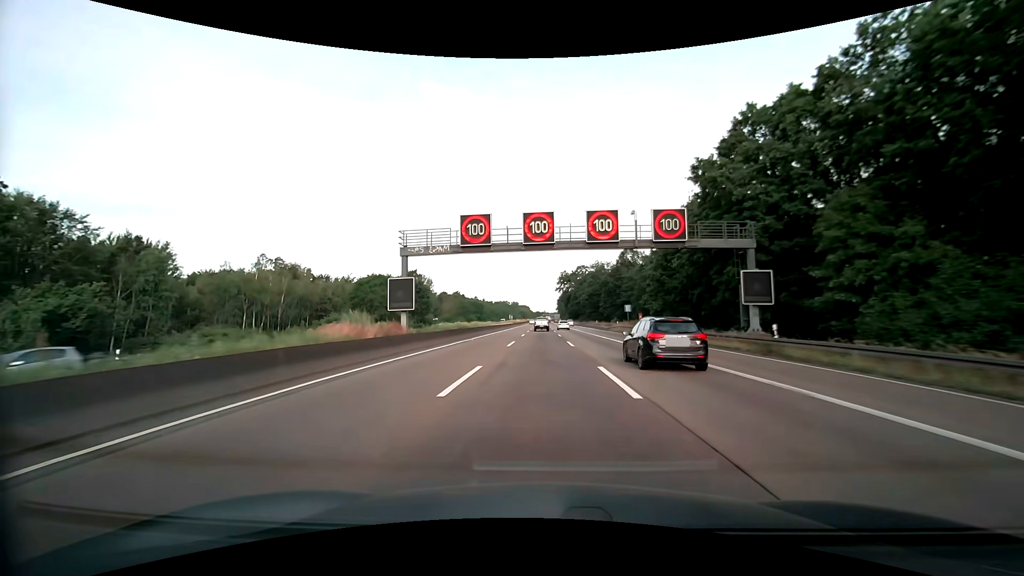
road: motorway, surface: asphalt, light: Day
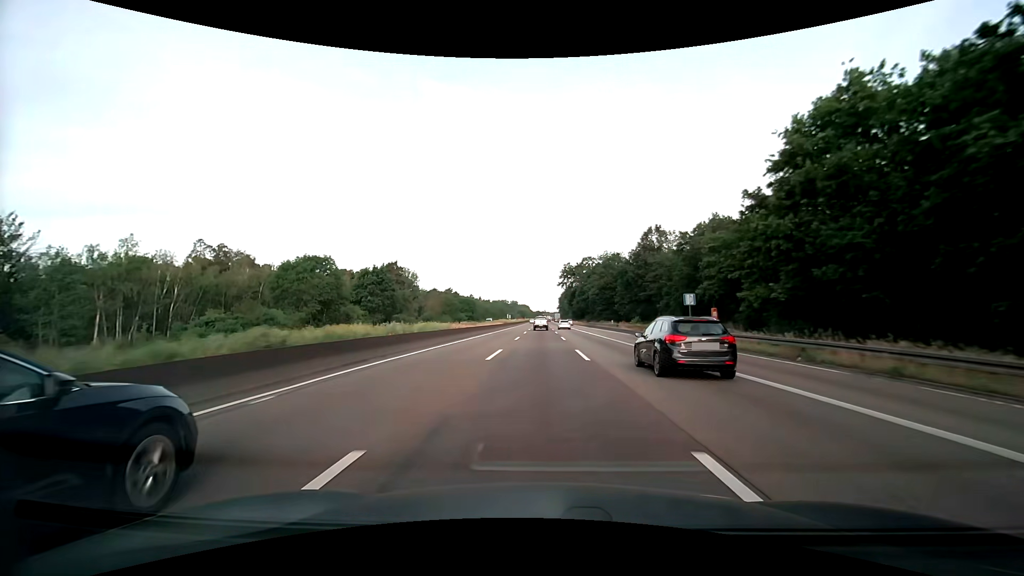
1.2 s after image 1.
(0.0, +27.7) m; 0°
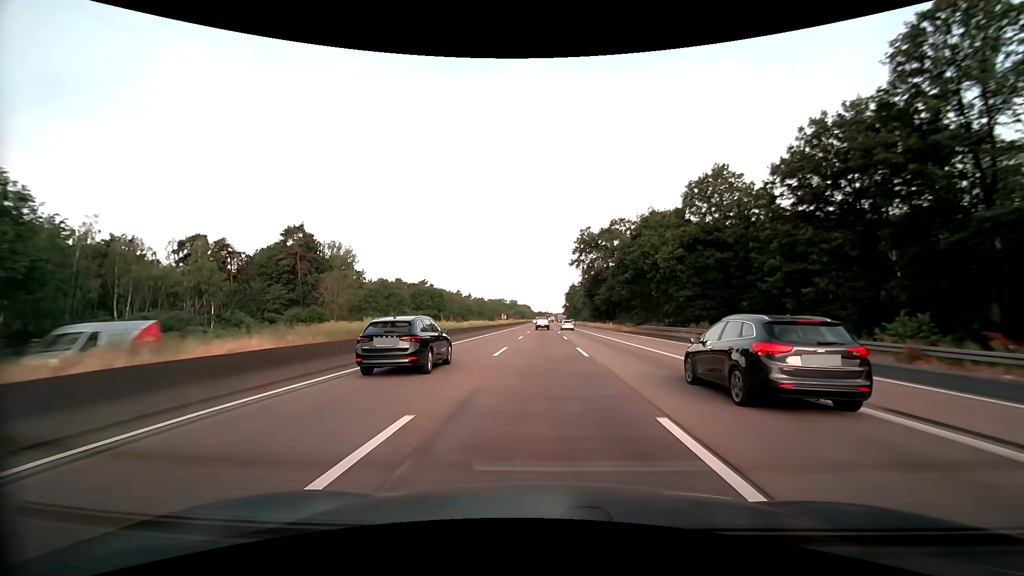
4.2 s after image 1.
(-0.1, +70.2) m; 0°
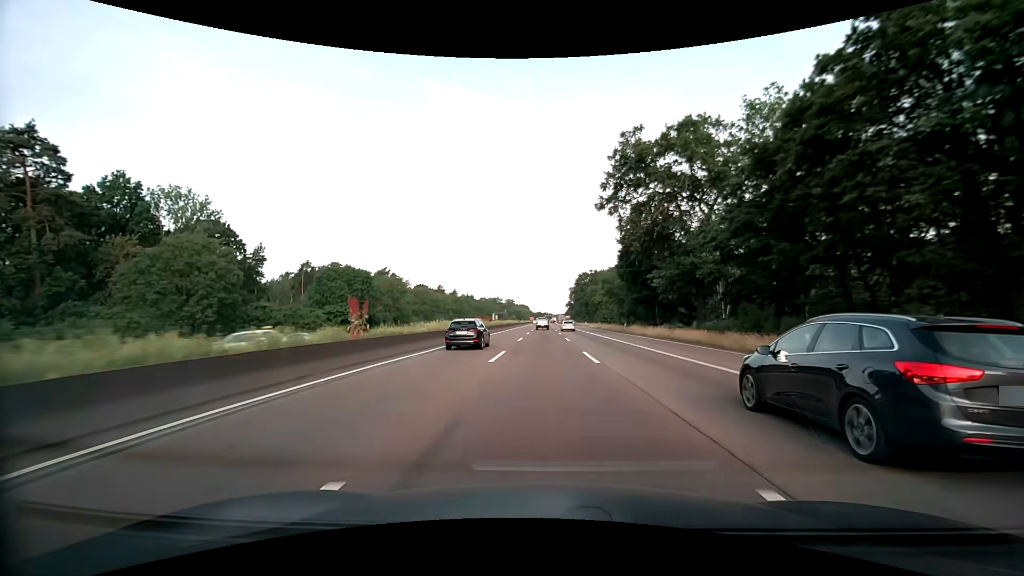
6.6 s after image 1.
(-0.1, +56.8) m; 0°
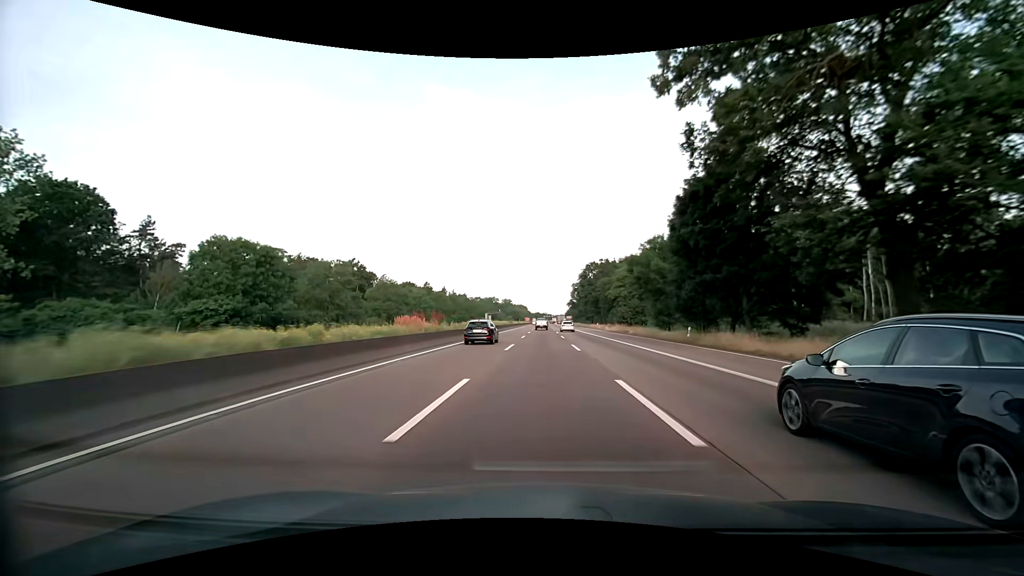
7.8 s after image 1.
(0.0, +28.6) m; 0°
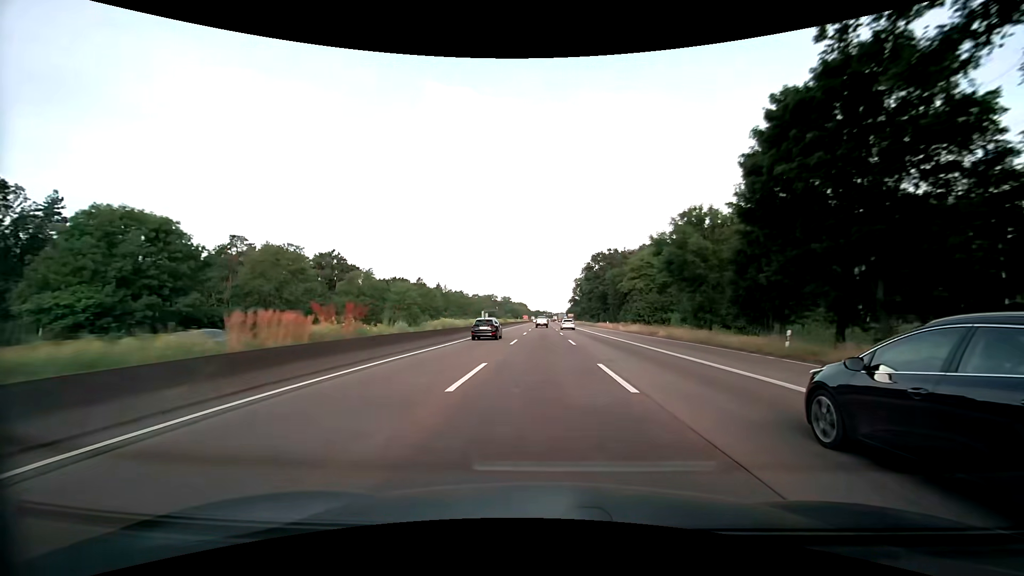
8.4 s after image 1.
(0.0, +14.3) m; 0°
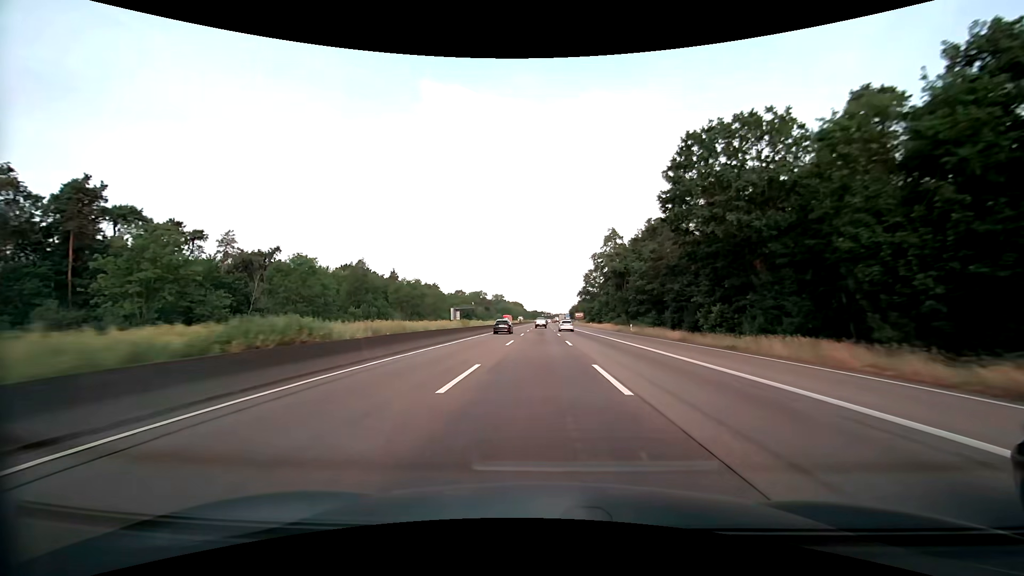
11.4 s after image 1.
(+0.2, +72.0) m; 0°
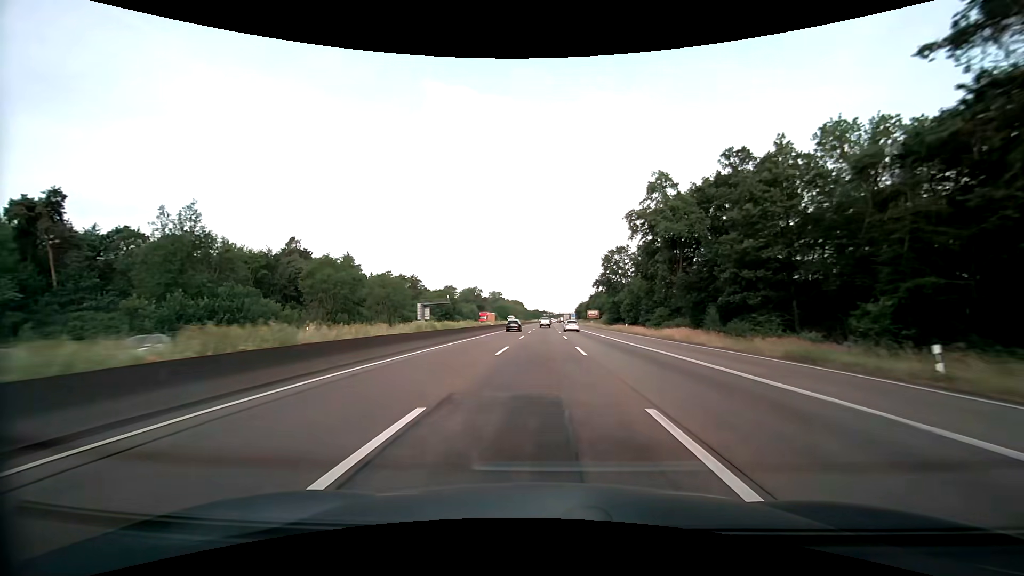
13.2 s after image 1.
(-0.1, +43.5) m; 0°
(0, +10) (0, +20) (0, +30) (0, +40) (0, +50) (0, +60) (0, +70) (+1, +80) (+1, +90) (+1, +100) m
